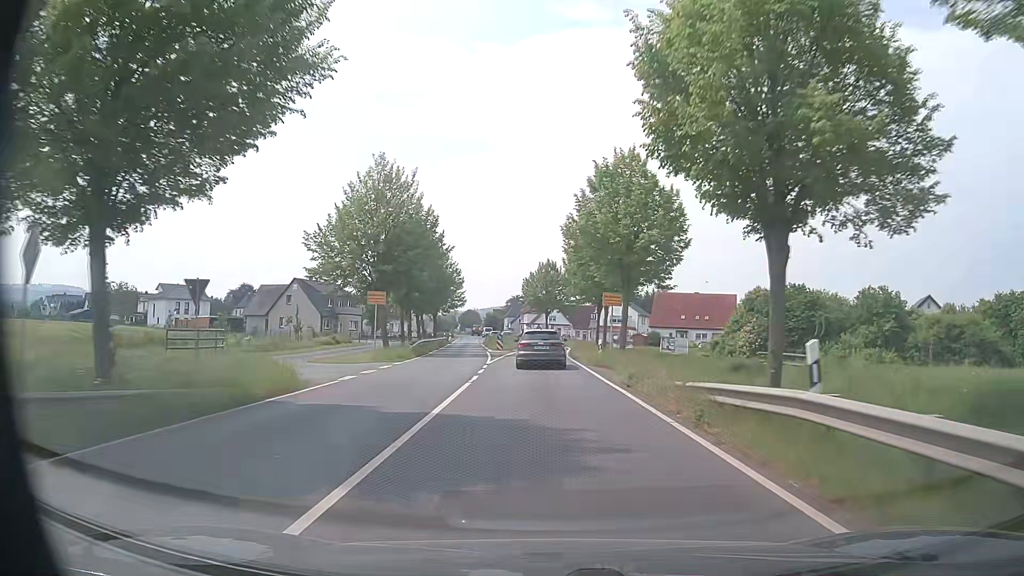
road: primary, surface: asphalt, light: Day
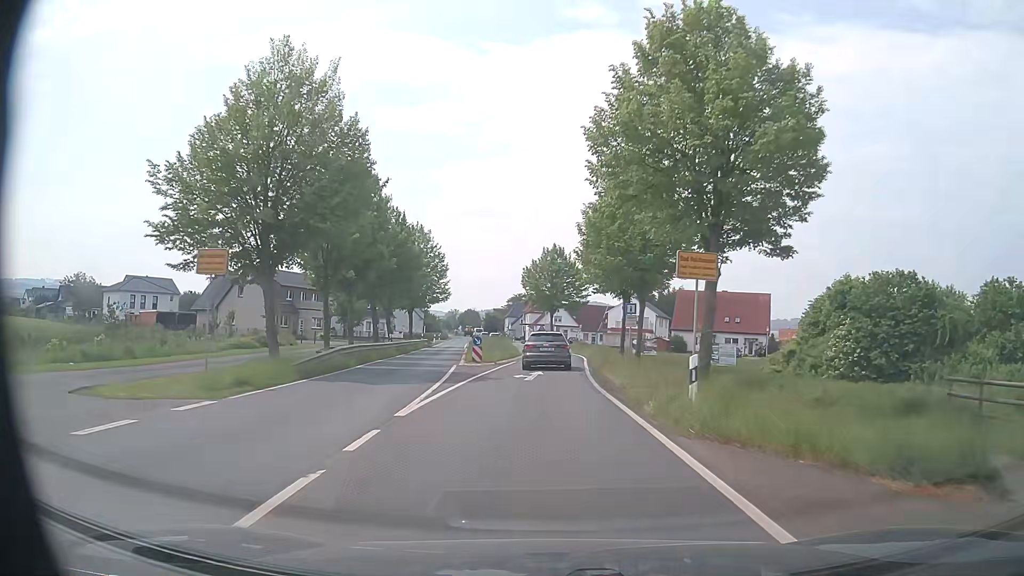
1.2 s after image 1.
(-0.1, +17.3) m; 0°
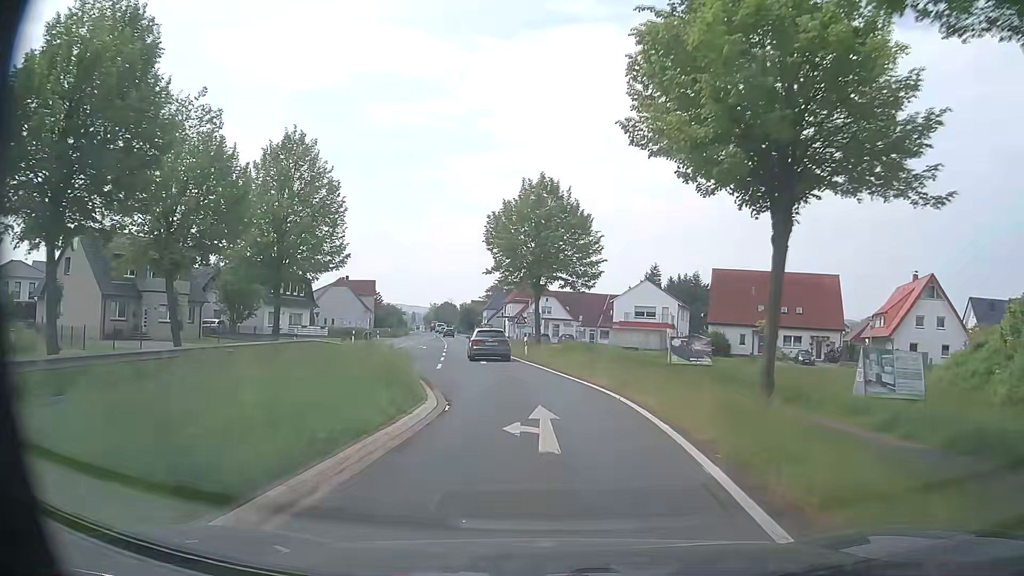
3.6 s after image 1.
(+0.4, +31.2) m; +1°
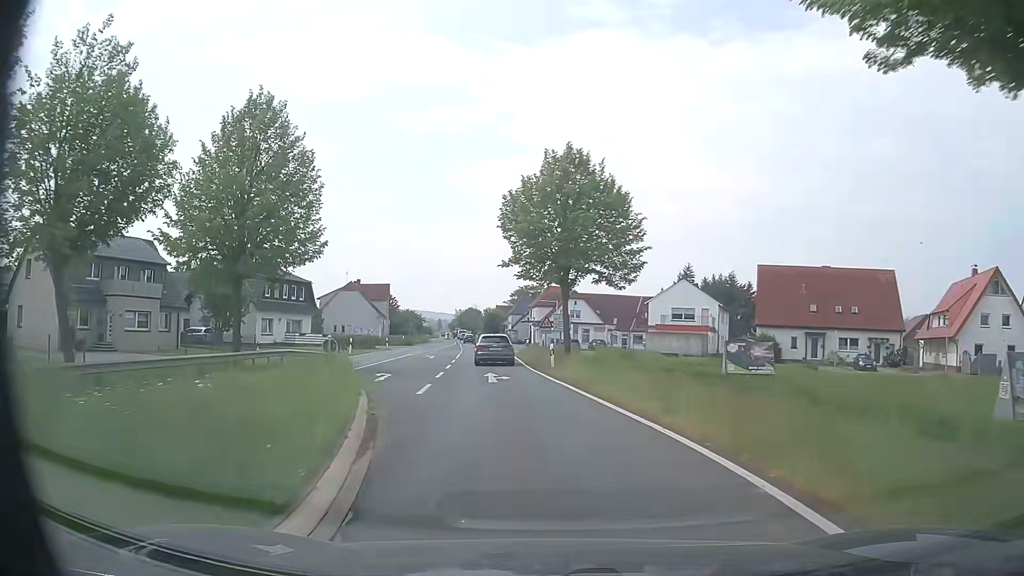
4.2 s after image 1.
(-0.1, +8.0) m; -2°
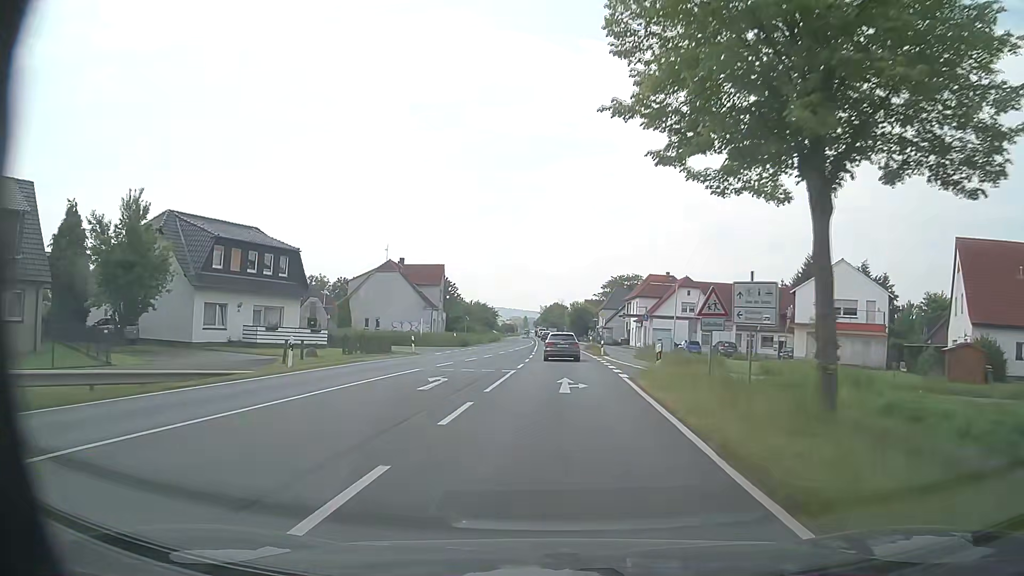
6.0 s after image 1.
(-1.8, +24.1) m; -7°
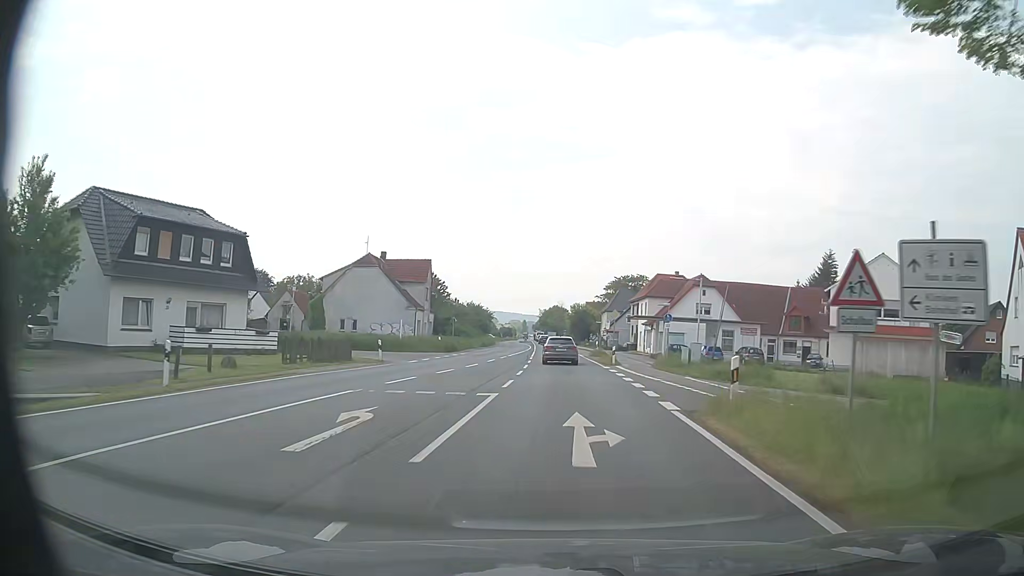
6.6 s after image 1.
(0.0, +8.2) m; 0°
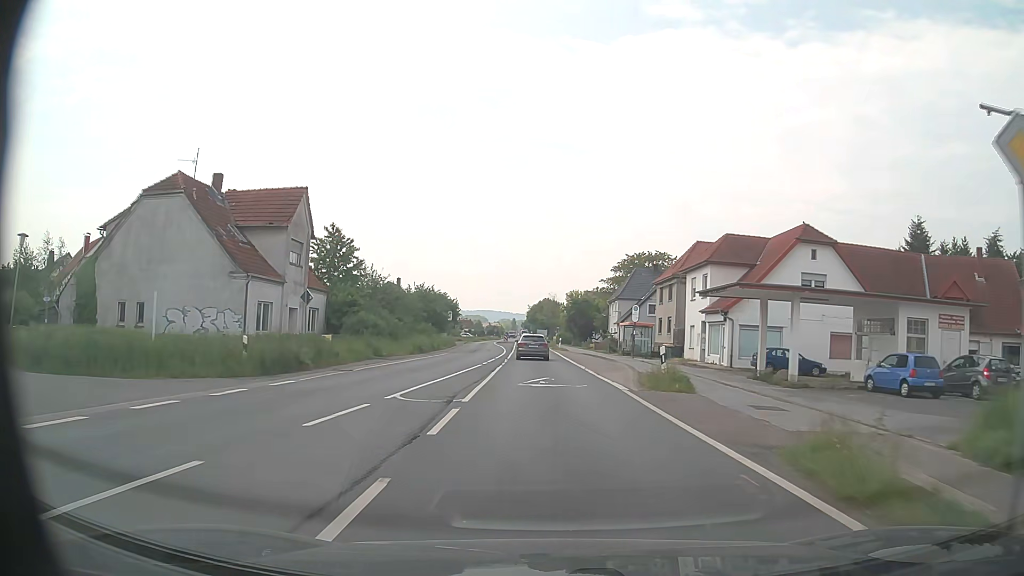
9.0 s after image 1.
(+0.6, +32.8) m; +1°
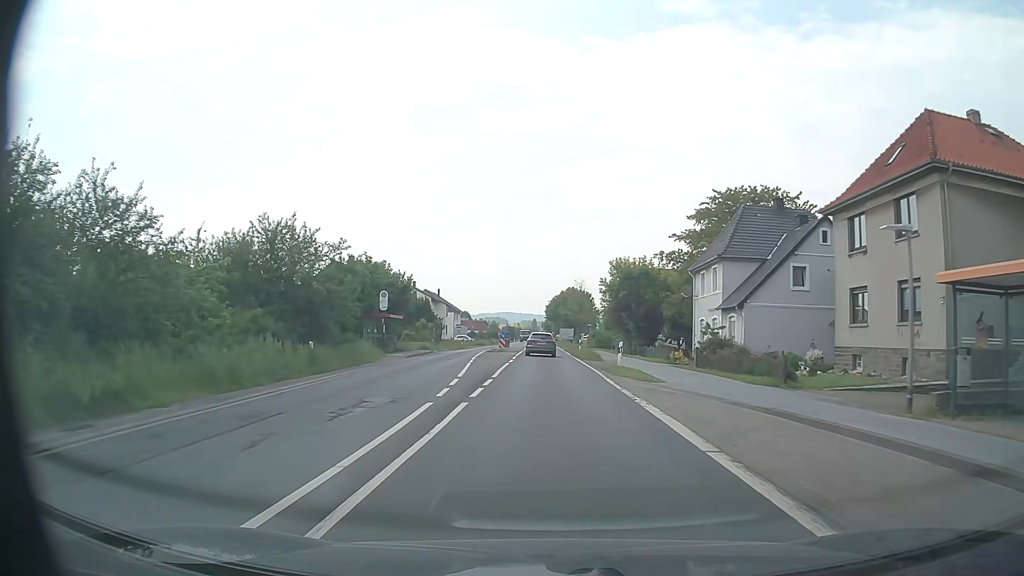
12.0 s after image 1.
(-0.7, +41.1) m; -2°
(0, +10) (0, +20) (0, +30) (0, +40) (0, +50) (-1, +60) (-1, +70) (-1, +80) (-1, +90) (-1, +100) m
